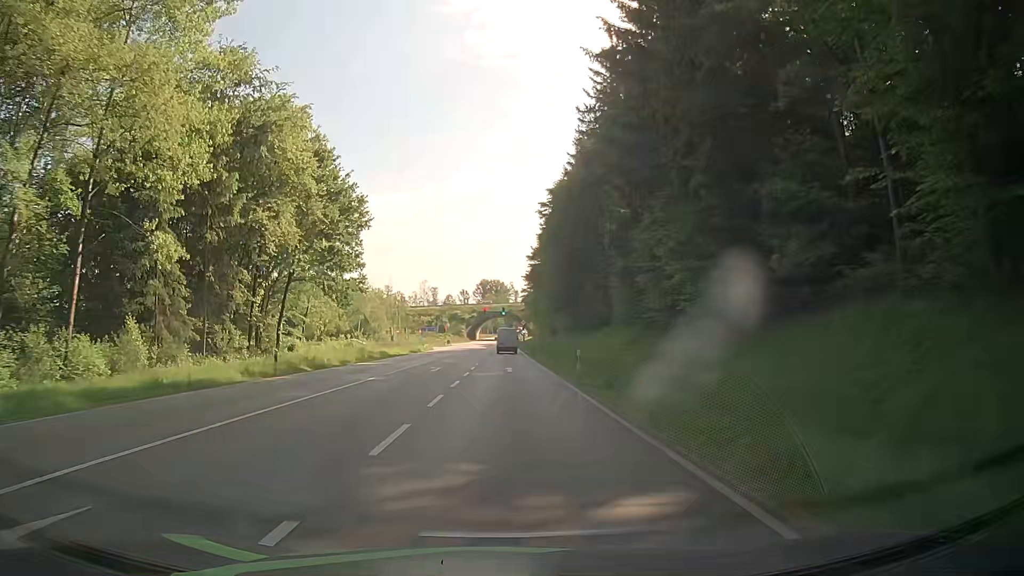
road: secondary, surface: asphalt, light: Day
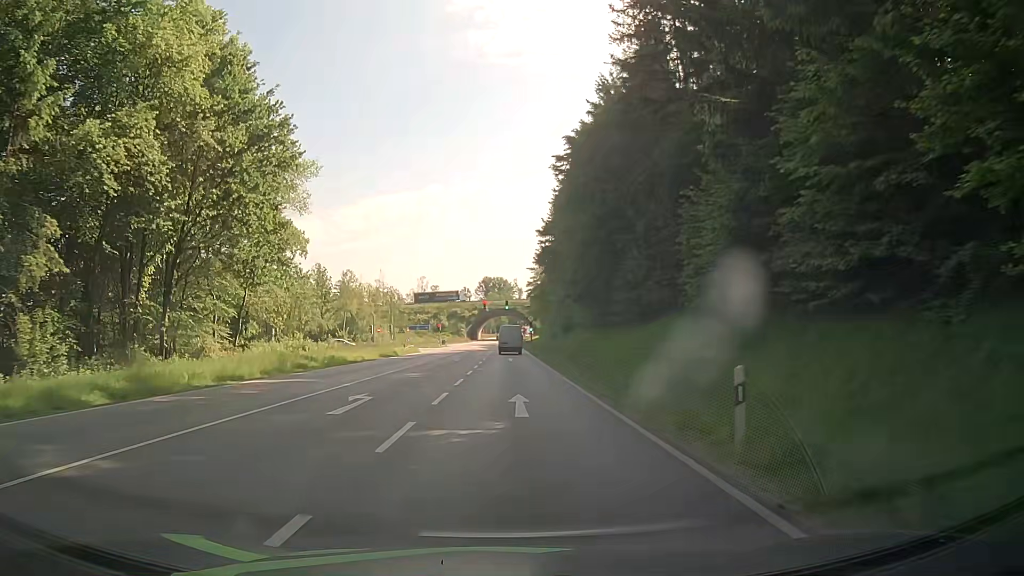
(0.0, +17.7) m; 0°
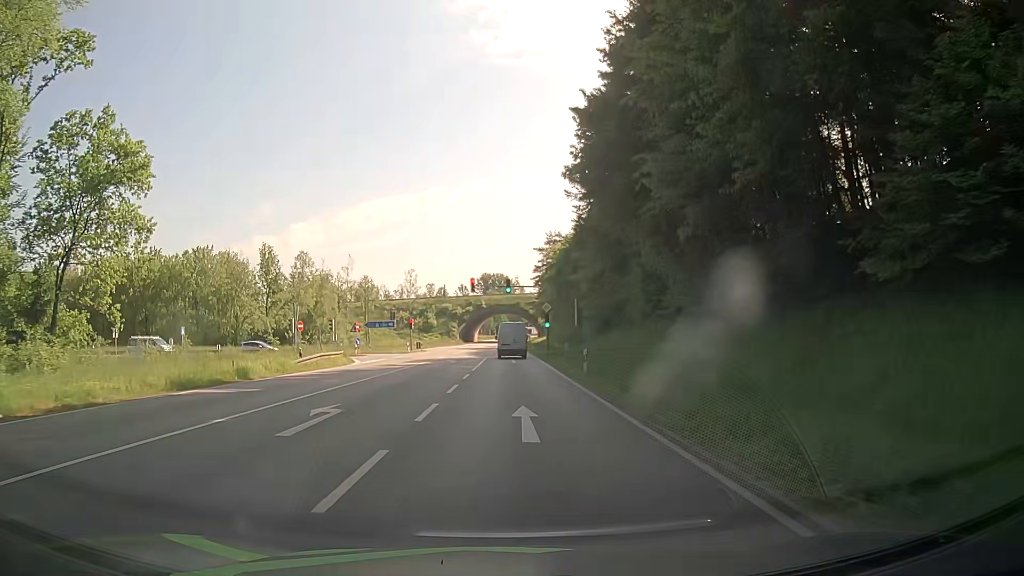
(-0.1, +32.6) m; 0°
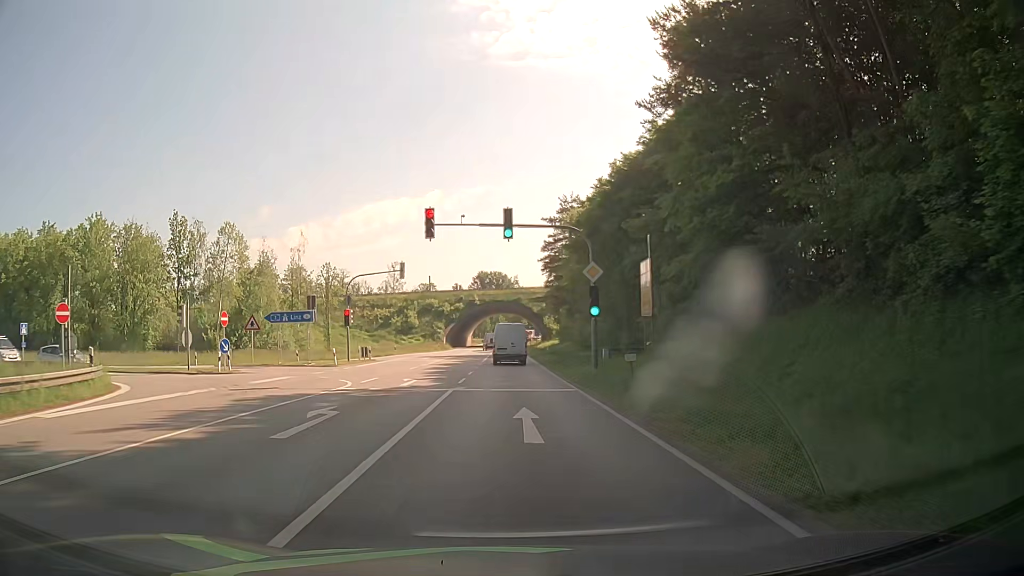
(0.0, +29.9) m; 0°
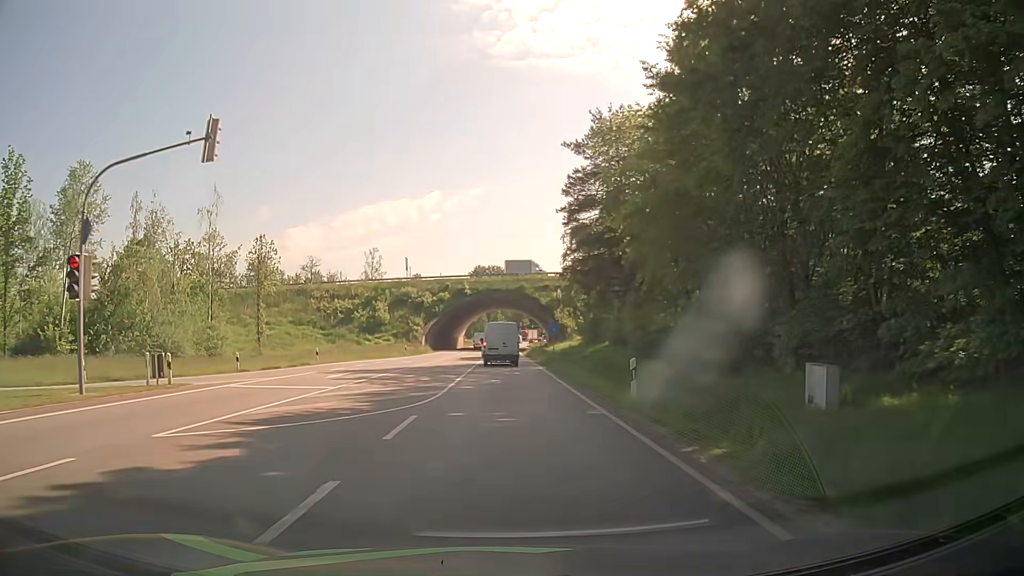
(+0.1, +31.3) m; 0°
(0, +10) (0, +20) (0, +30) (0, +40) (0, +50) (0, +60) (-1, +70) (-1, +80) (-1, +90) (0, +100) m
